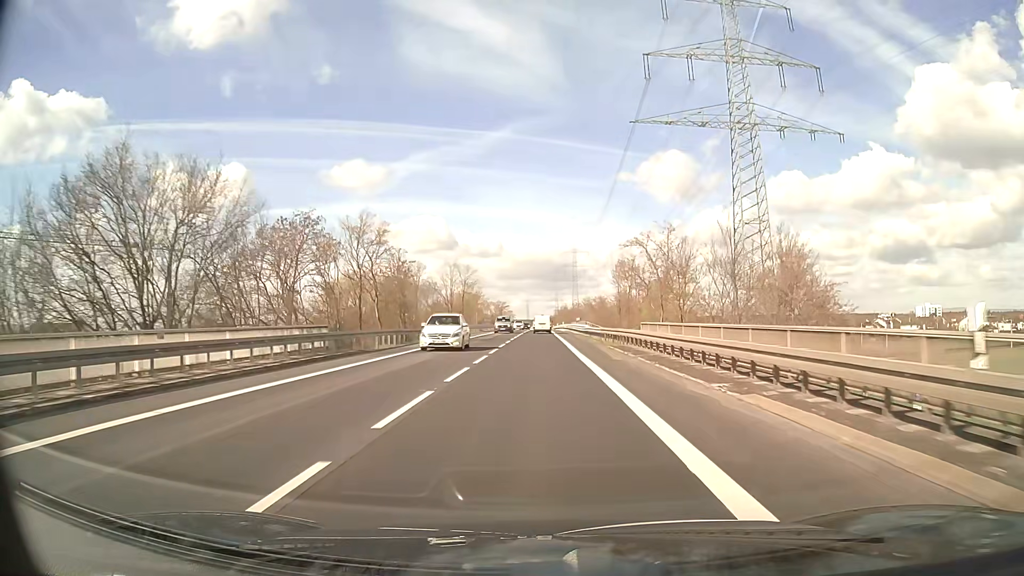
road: secondary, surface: asphalt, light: Day
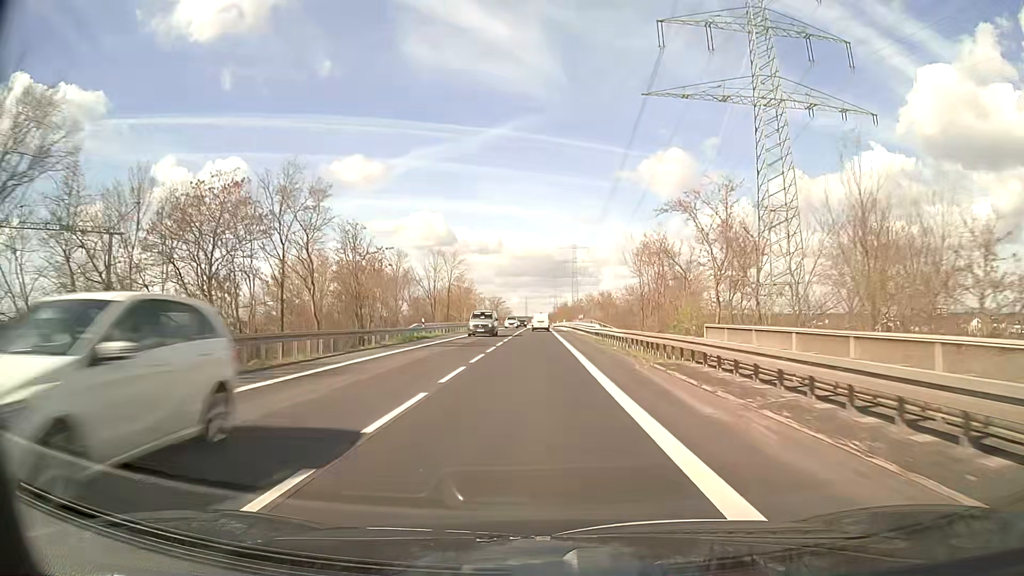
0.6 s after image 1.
(0.0, +12.4) m; 0°
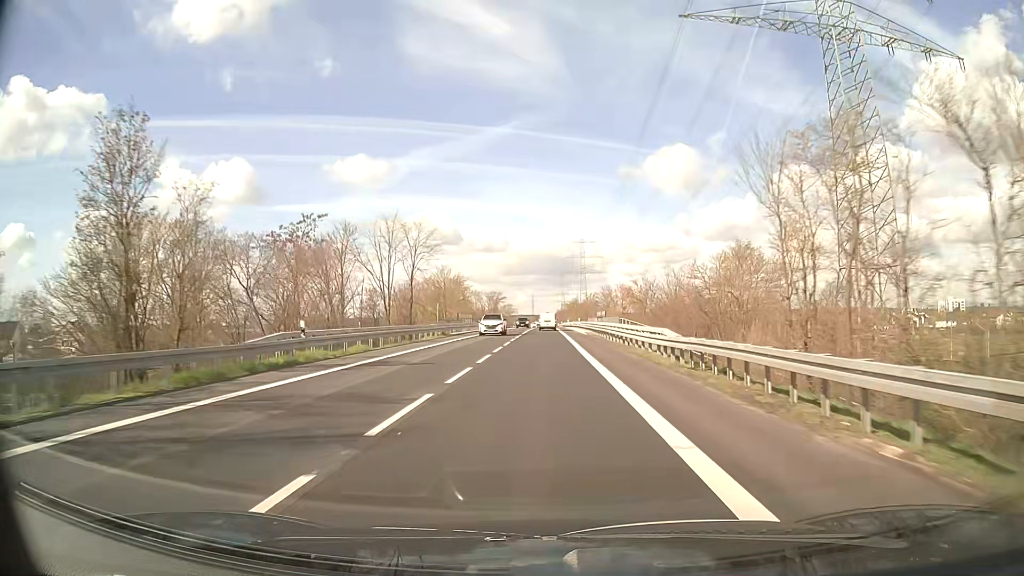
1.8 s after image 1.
(-0.1, +24.5) m; -1°
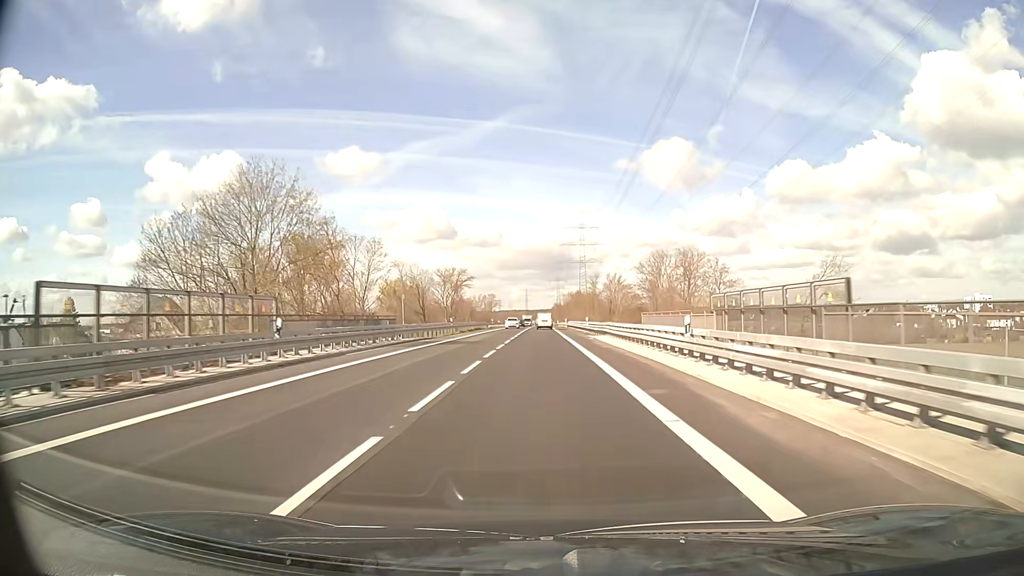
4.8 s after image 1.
(+0.1, +58.9) m; 0°
